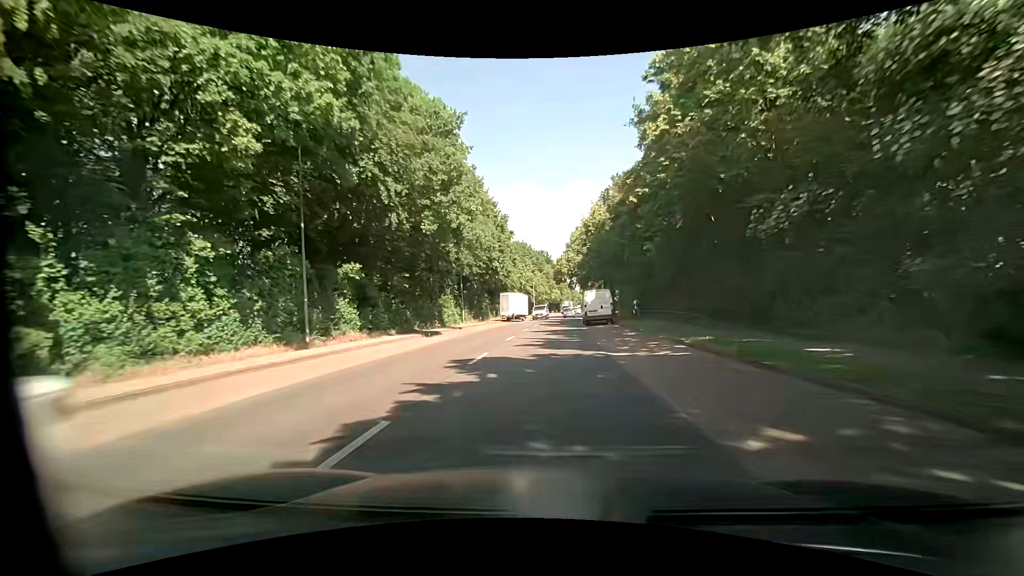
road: tertiary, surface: asphalt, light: Day
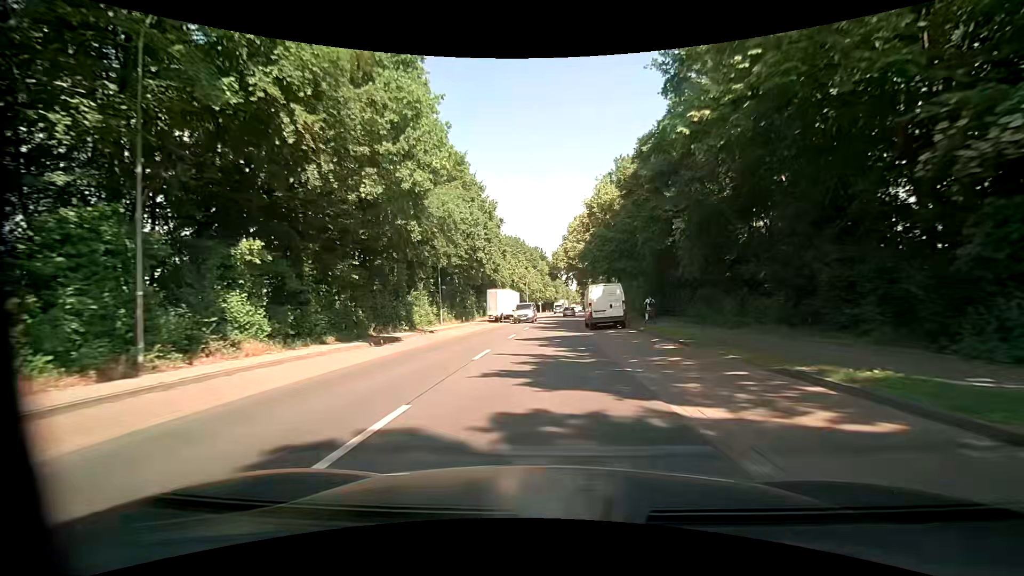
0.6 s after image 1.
(+0.1, +8.1) m; 0°
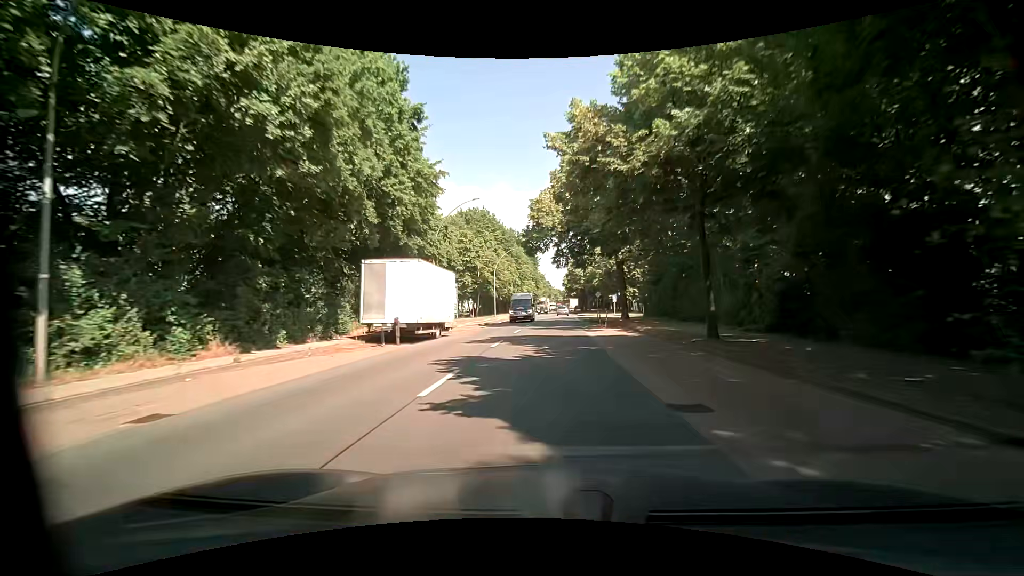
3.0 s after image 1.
(+0.8, +32.4) m; +2°
(0, +10) (0, +20) (0, +30) (+1, +40) (+1, +50) (+1, +60) (+2, +70) (+2, +80) (+3, +90) (+3, +100) m
